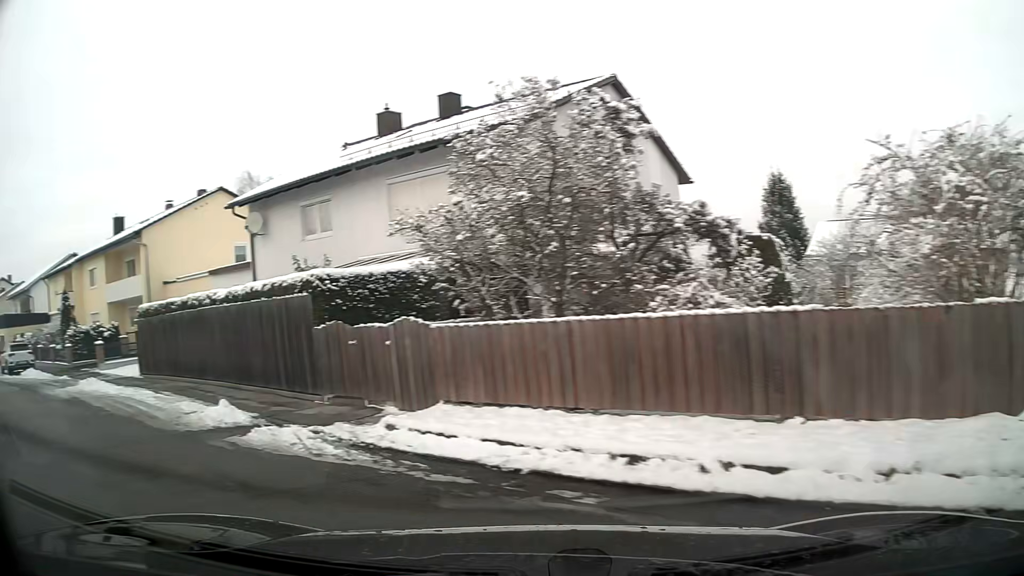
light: Day
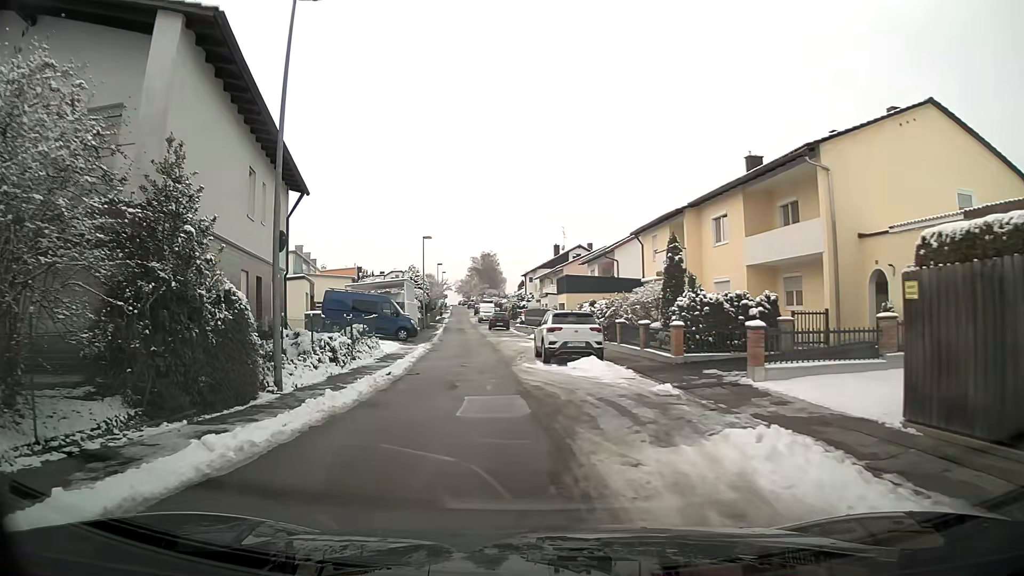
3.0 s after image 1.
(-7.8, +12.8) m; -46°
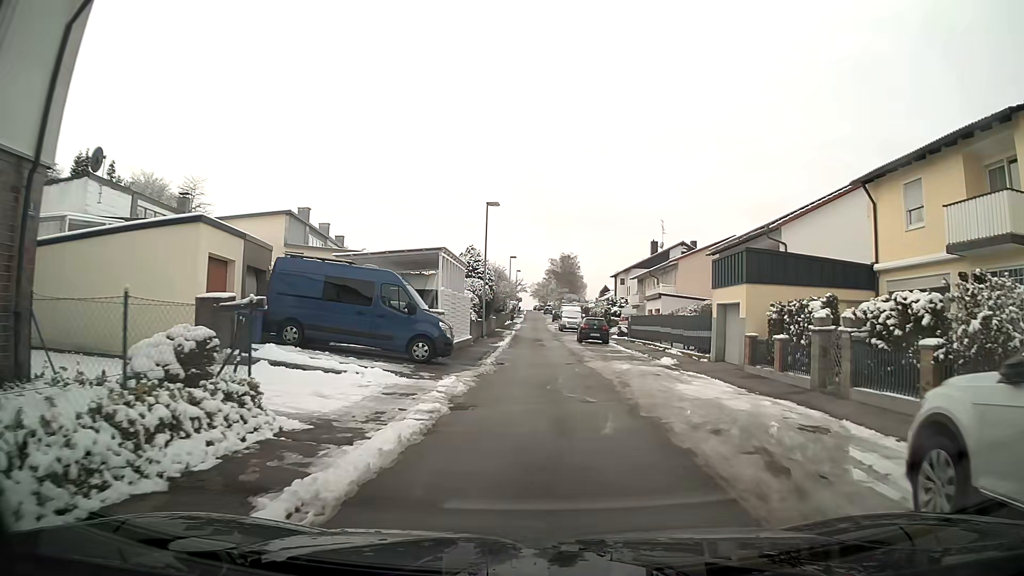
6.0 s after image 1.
(-1.5, +18.9) m; -5°
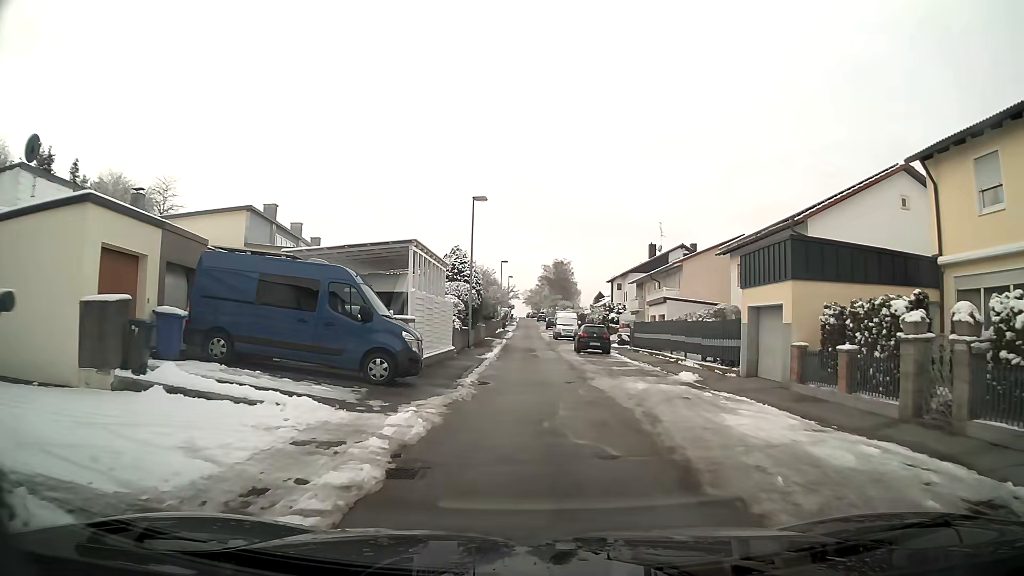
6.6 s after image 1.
(0.0, +4.2) m; 0°
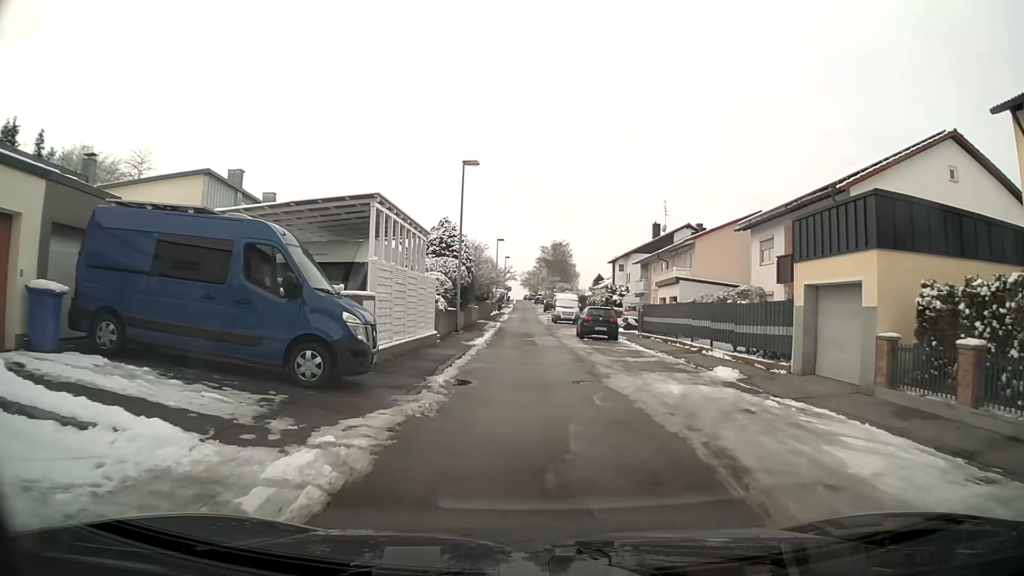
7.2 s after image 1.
(0.0, +4.3) m; 0°
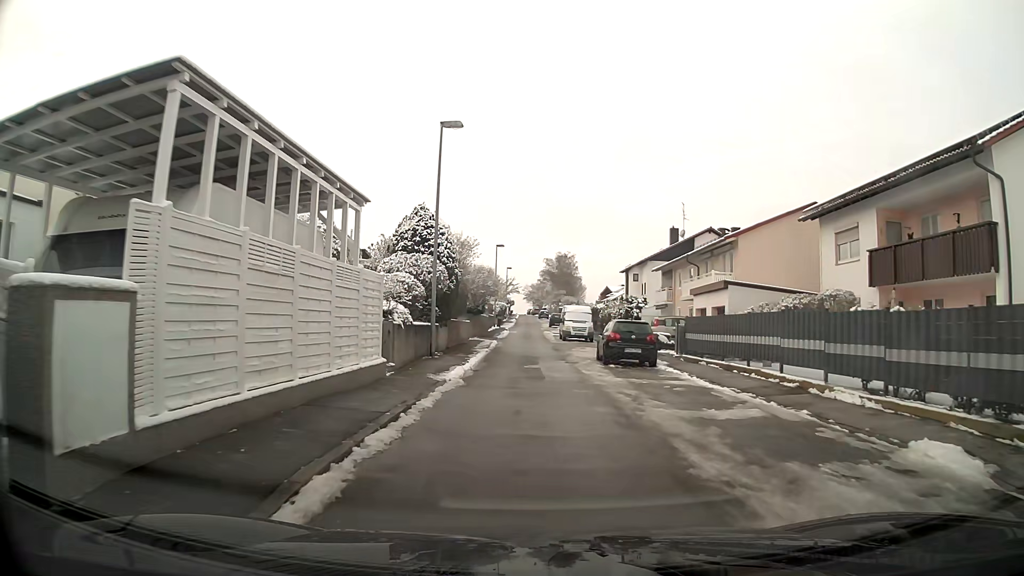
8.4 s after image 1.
(0.0, +8.9) m; 0°
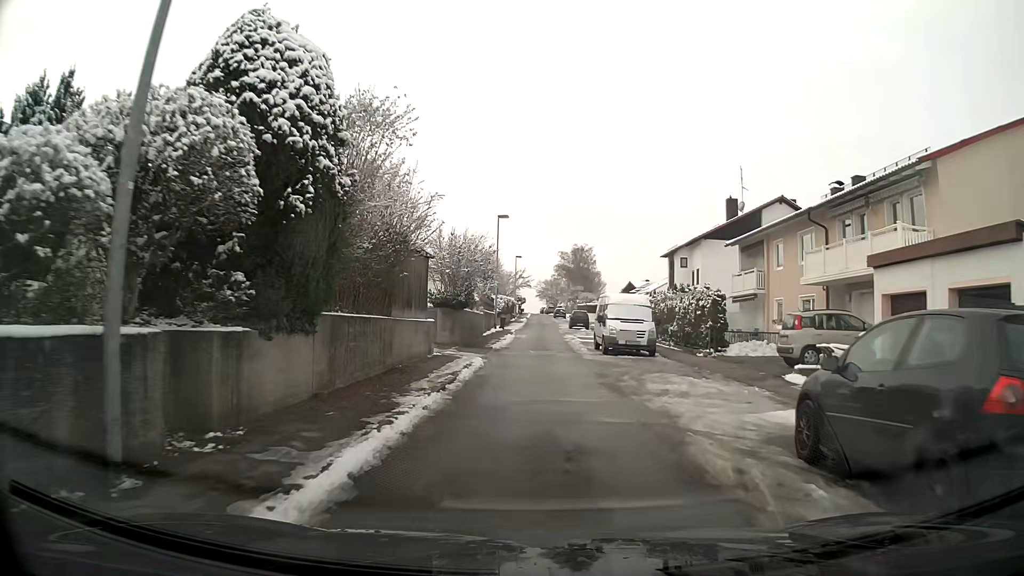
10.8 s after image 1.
(-0.1, +18.2) m; -1°
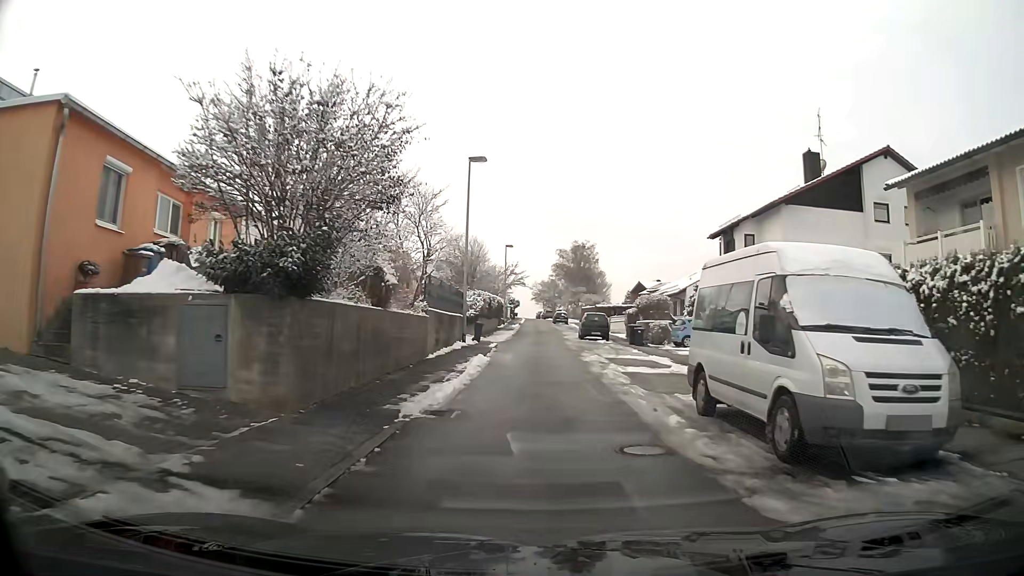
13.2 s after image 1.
(+0.1, +18.7) m; 0°
(0, +10) (0, +20) (0, +30) (0, +40) (0, +50) (0, +60) (0, +70) (0, +80) (+1, +90) (+2, +100) m
